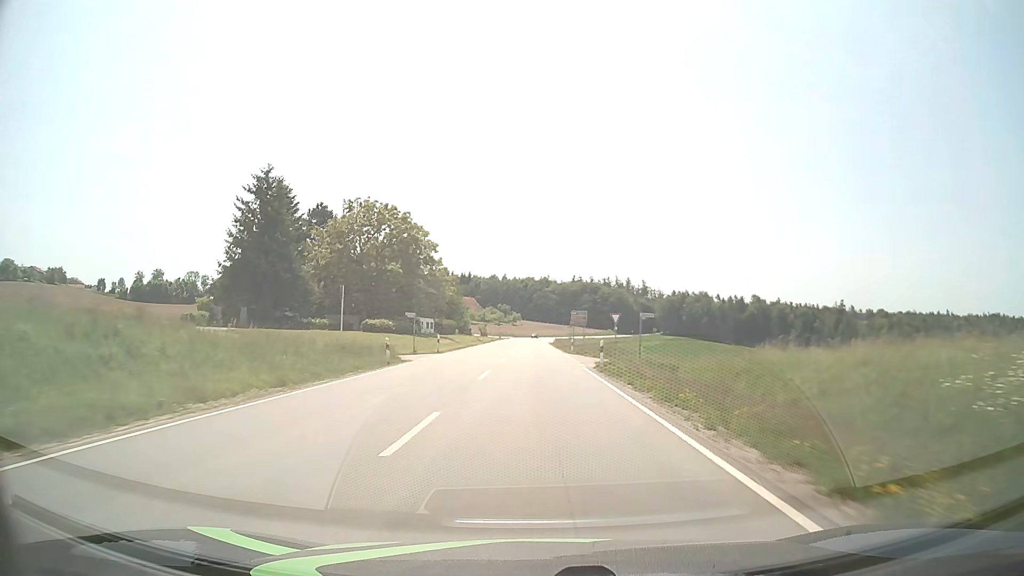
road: secondary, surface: asphalt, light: Day
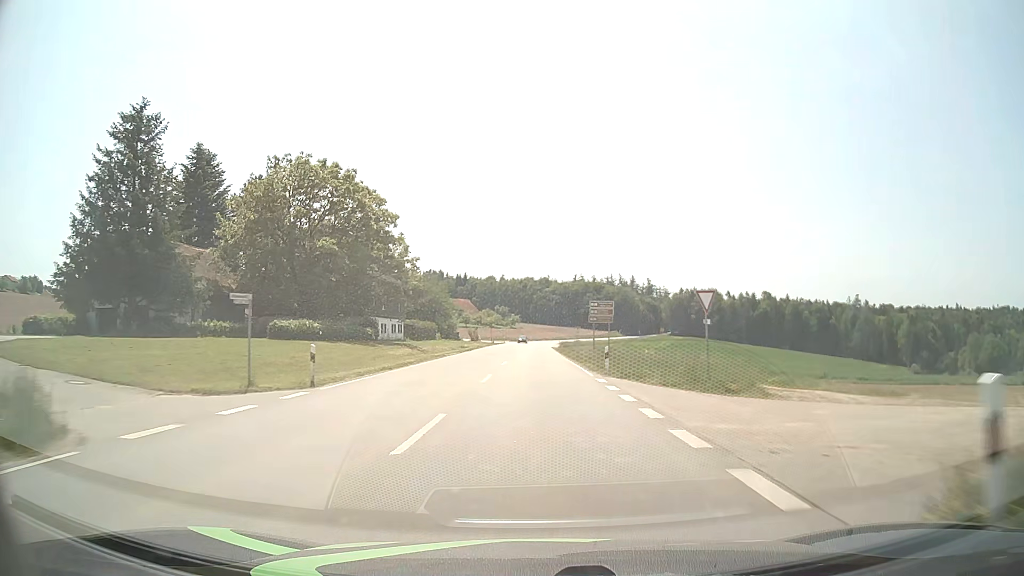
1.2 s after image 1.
(0.0, +23.7) m; 0°
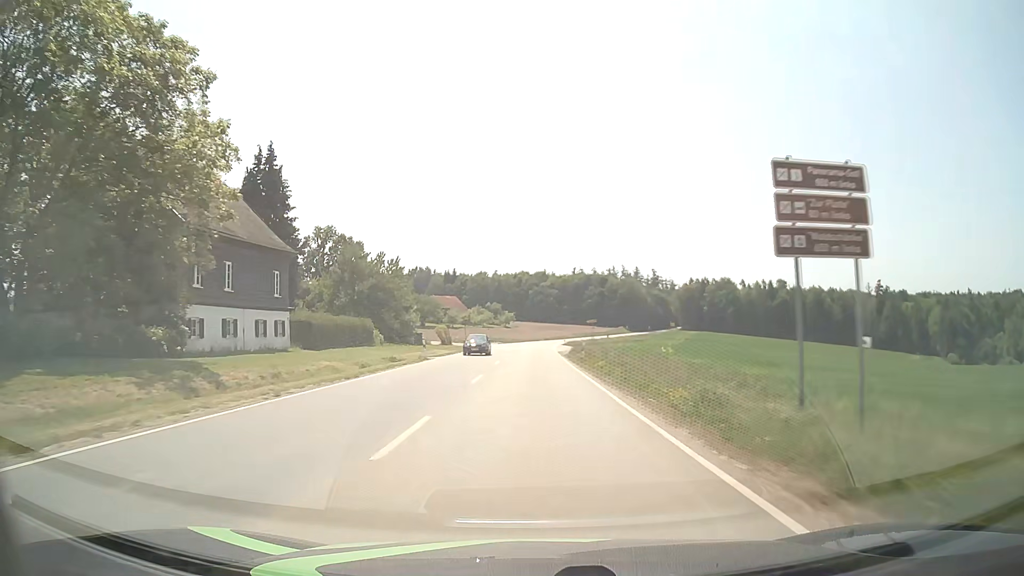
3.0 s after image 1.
(+0.1, +36.3) m; 0°
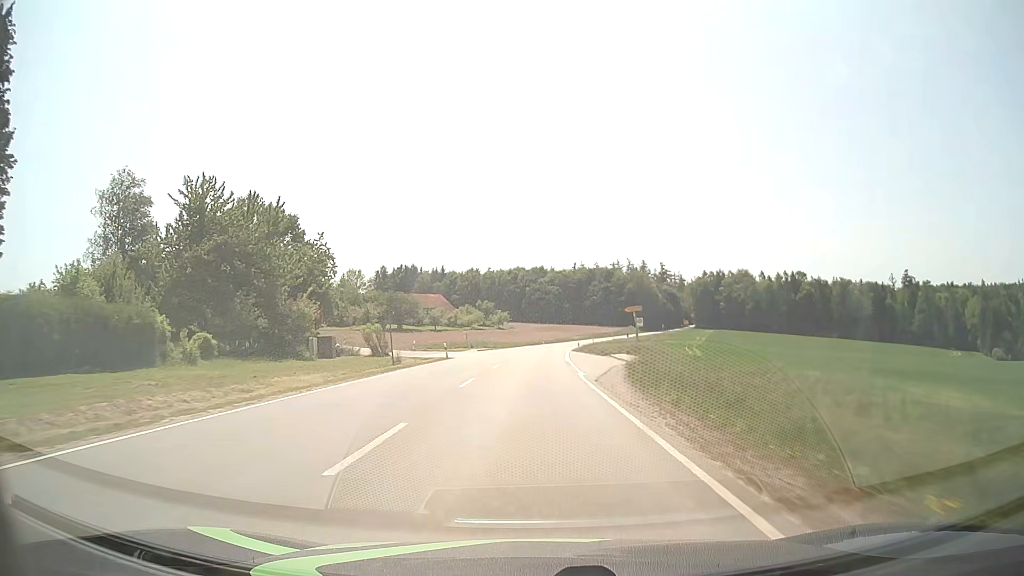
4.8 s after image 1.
(-0.1, +37.0) m; 0°
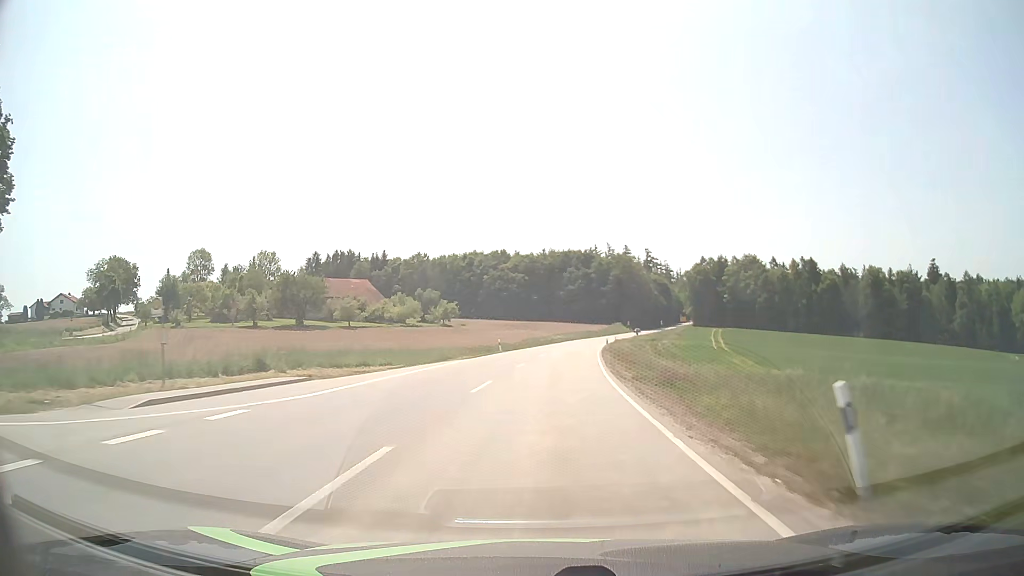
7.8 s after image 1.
(+1.1, +62.1) m; +3°
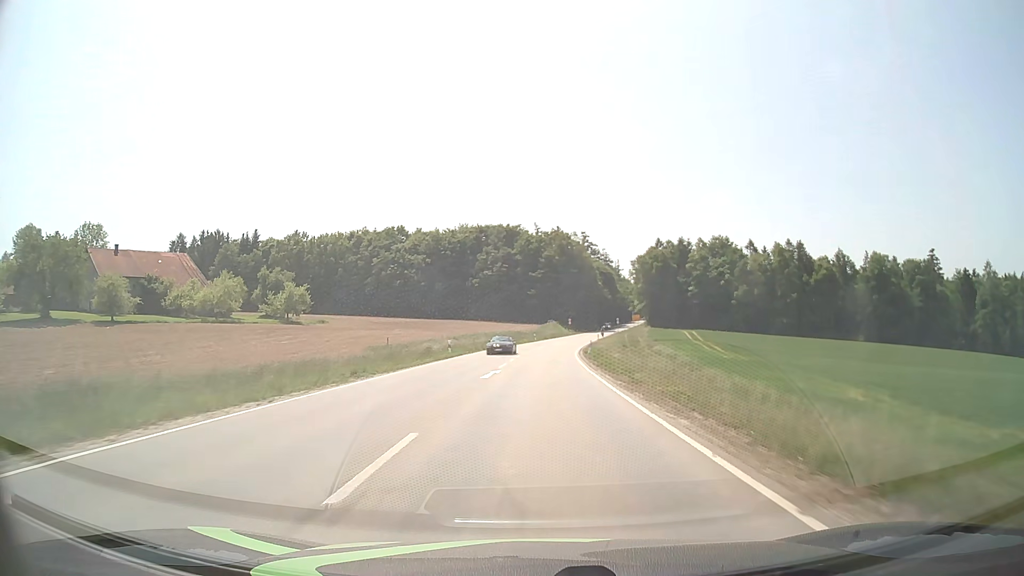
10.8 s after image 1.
(+3.5, +62.2) m; +7°
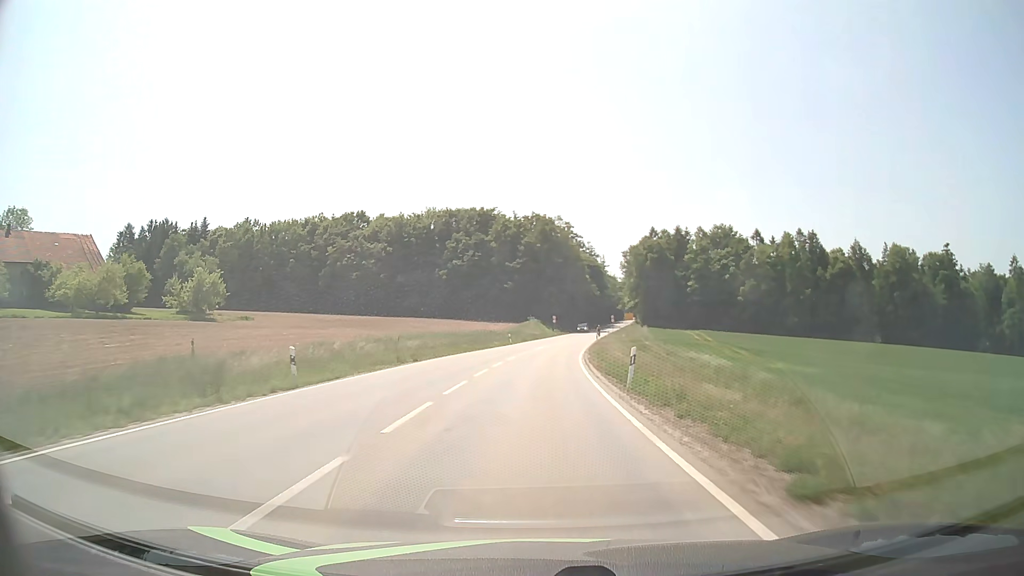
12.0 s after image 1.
(+0.4, +24.9) m; +2°
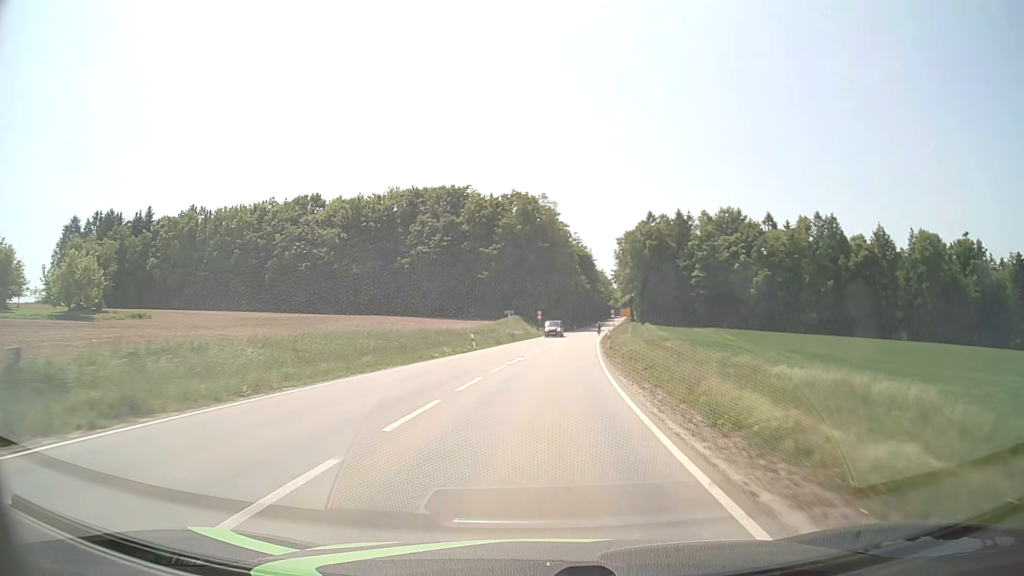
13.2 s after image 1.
(+0.4, +23.8) m; +2°
(0, +10) (0, +20) (+1, +30) (+2, +40) (+3, +50) (+4, +60) (+5, +70) (+6, +80) (+7, +90) (+8, +100) m
